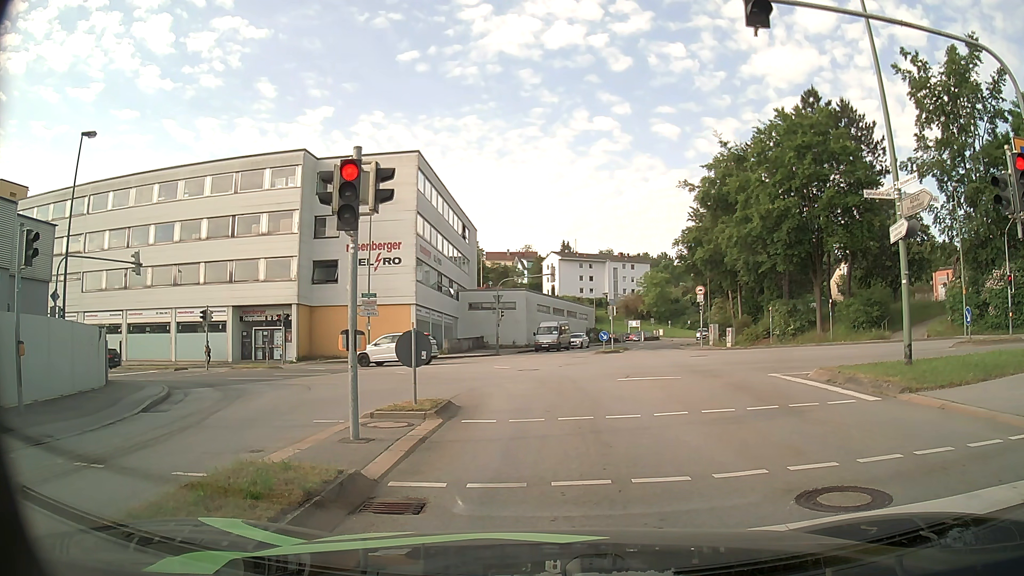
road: tertiary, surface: asphalt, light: Day
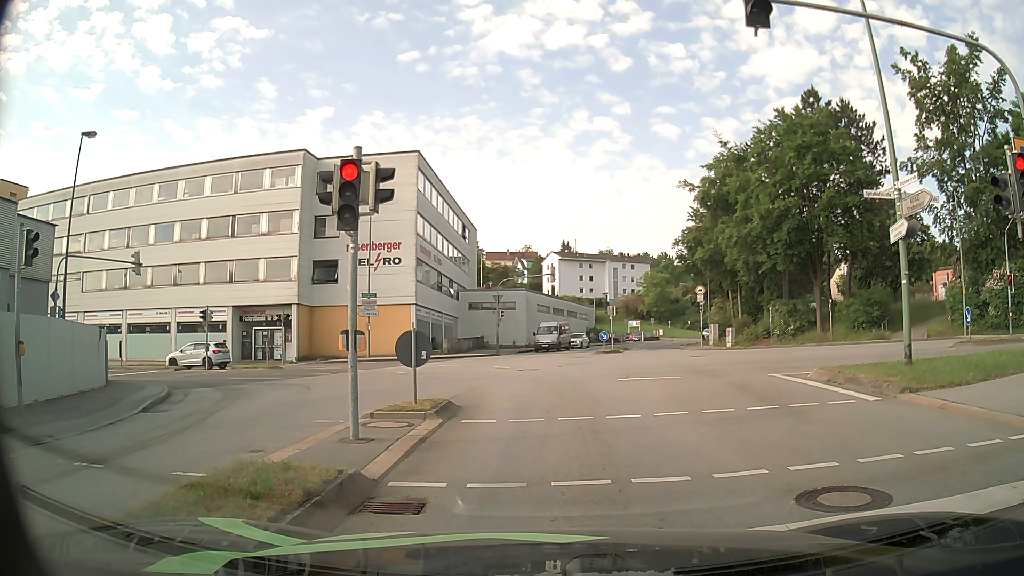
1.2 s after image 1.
(0.0, 0.0) m; 0°
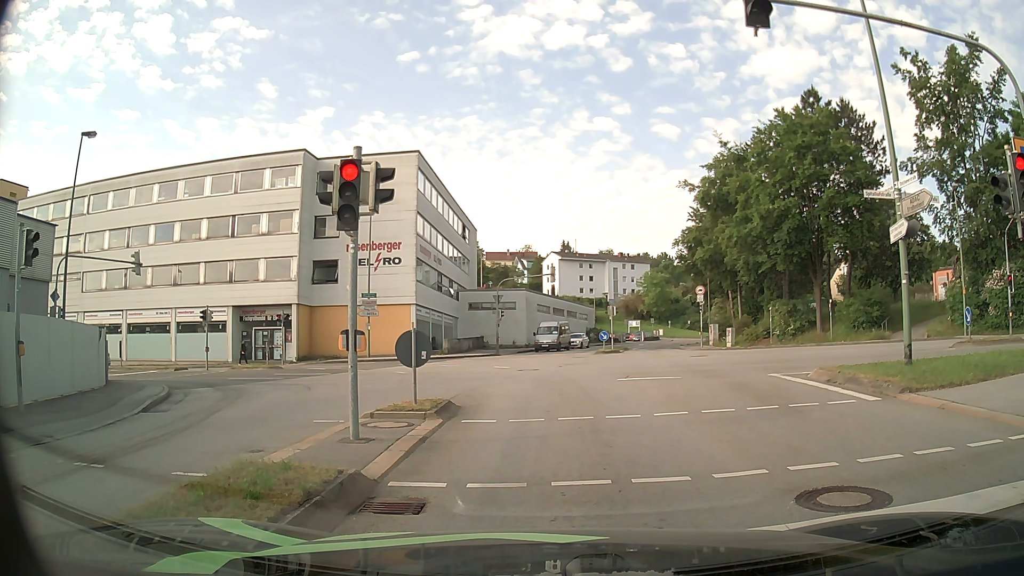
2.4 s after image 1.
(0.0, 0.0) m; 0°
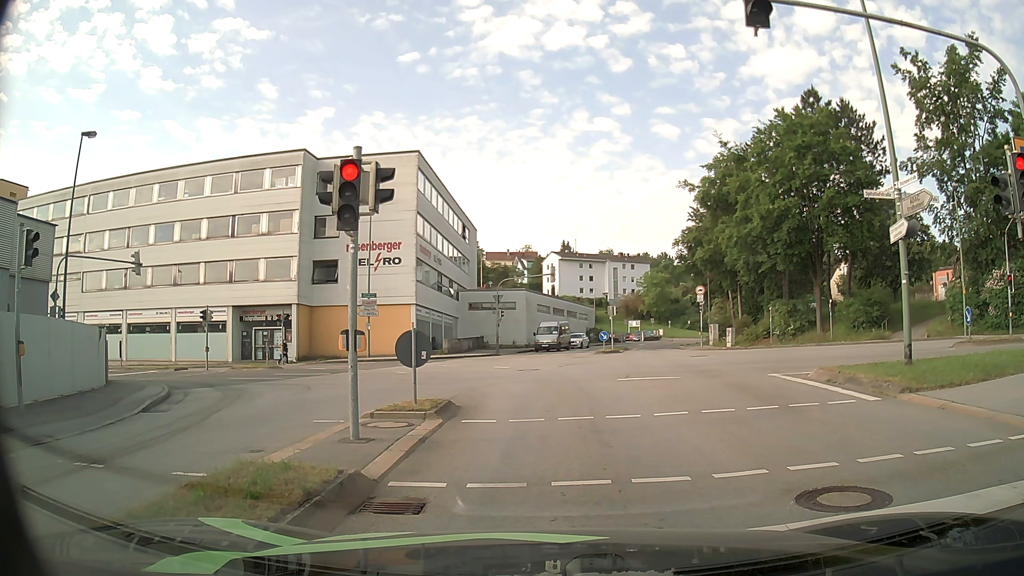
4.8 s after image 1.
(0.0, 0.0) m; 0°
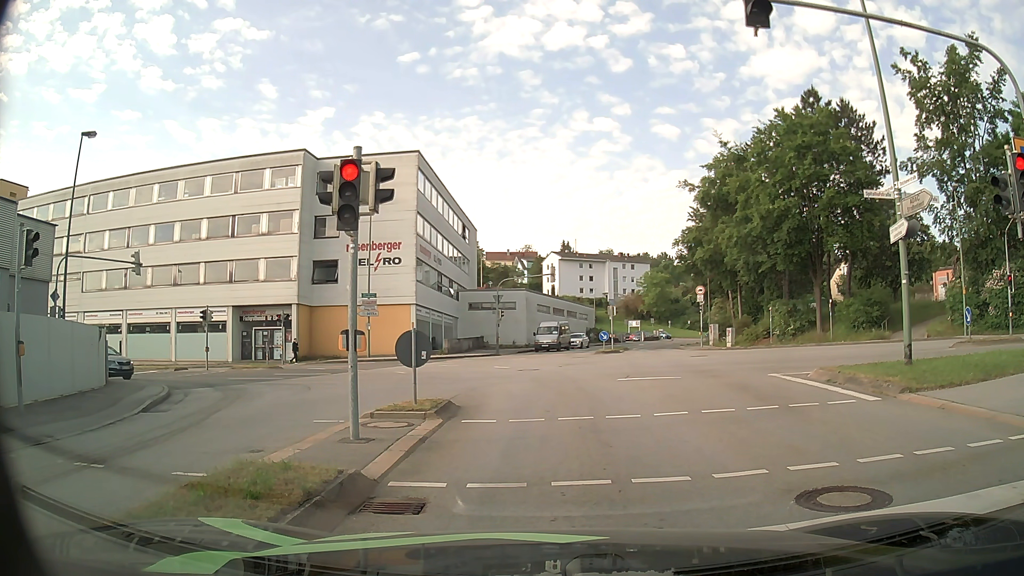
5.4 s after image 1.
(0.0, 0.0) m; 0°
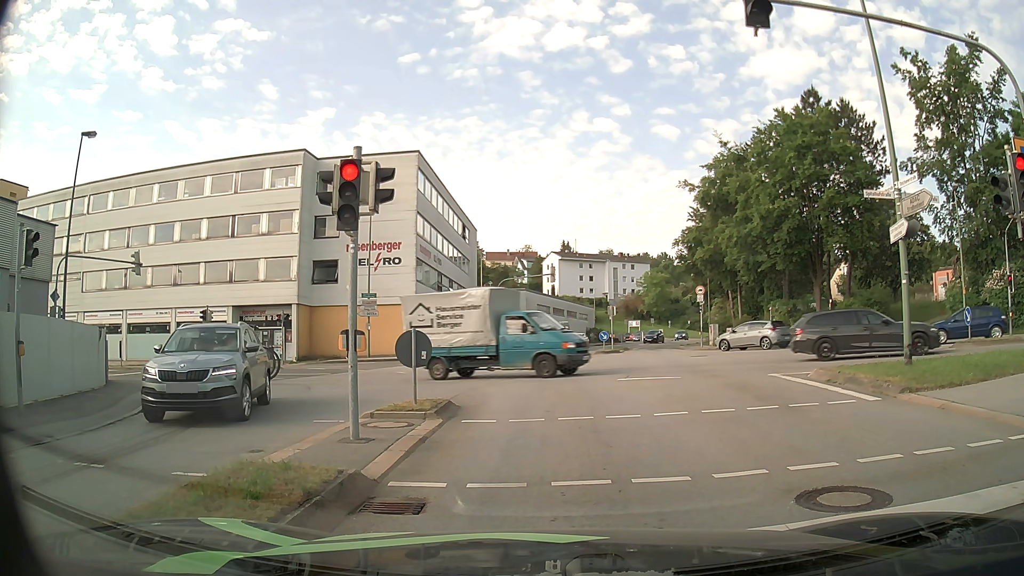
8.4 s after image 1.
(0.0, 0.0) m; 0°
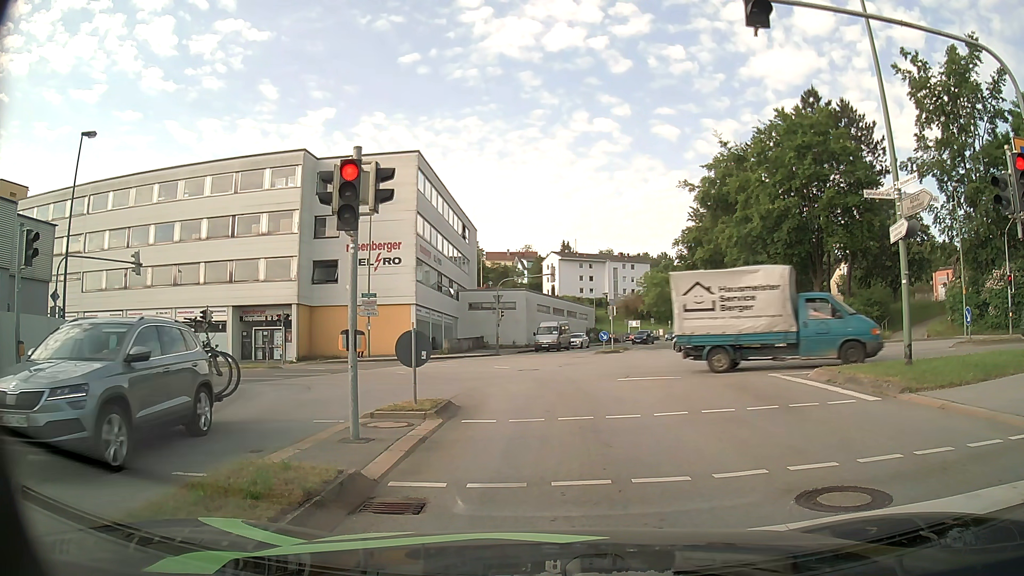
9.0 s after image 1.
(0.0, 0.0) m; 0°
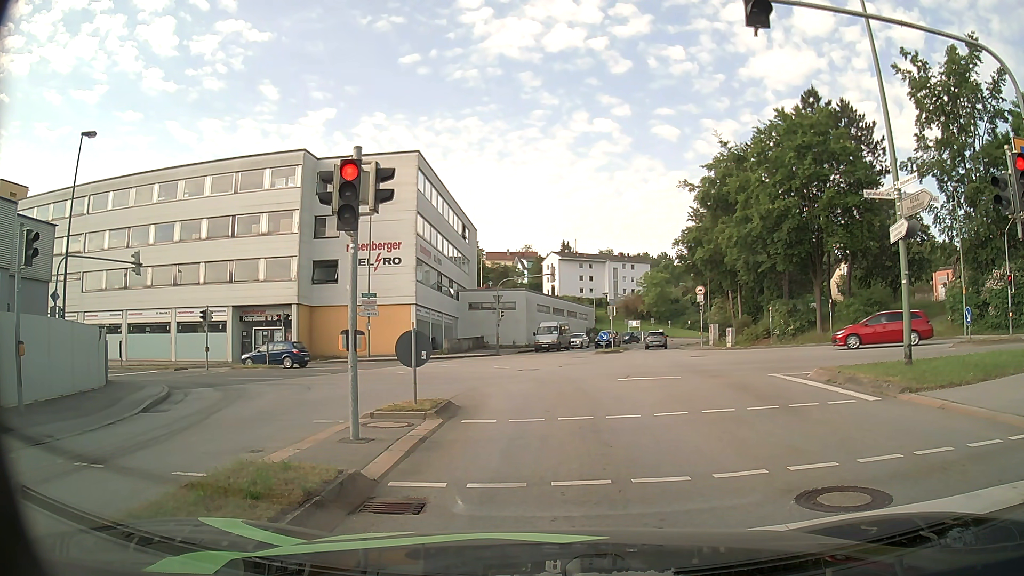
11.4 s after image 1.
(0.0, 0.0) m; 0°
